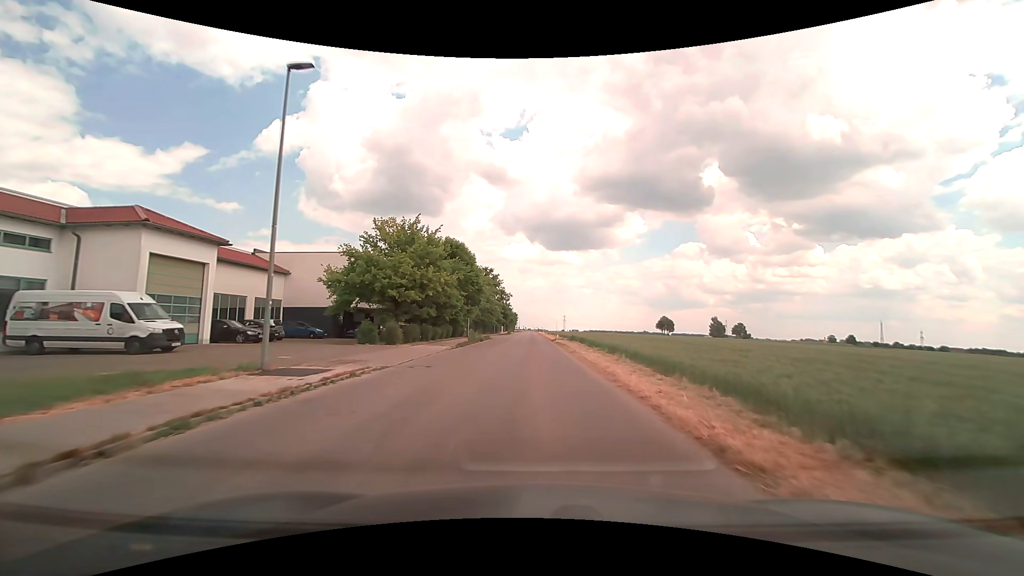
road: unclassified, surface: asphalt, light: Day
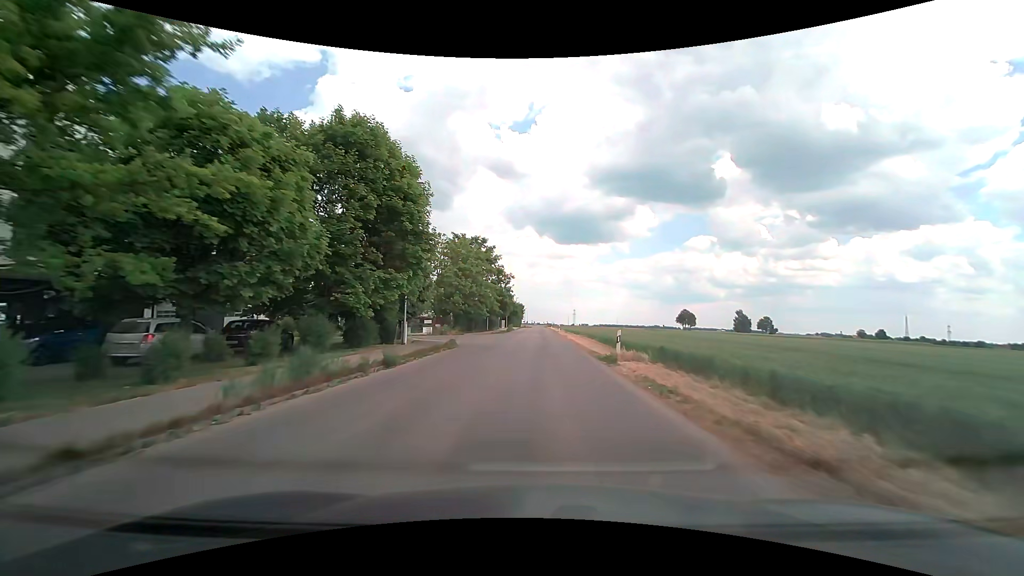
(-0.3, +31.5) m; -1°
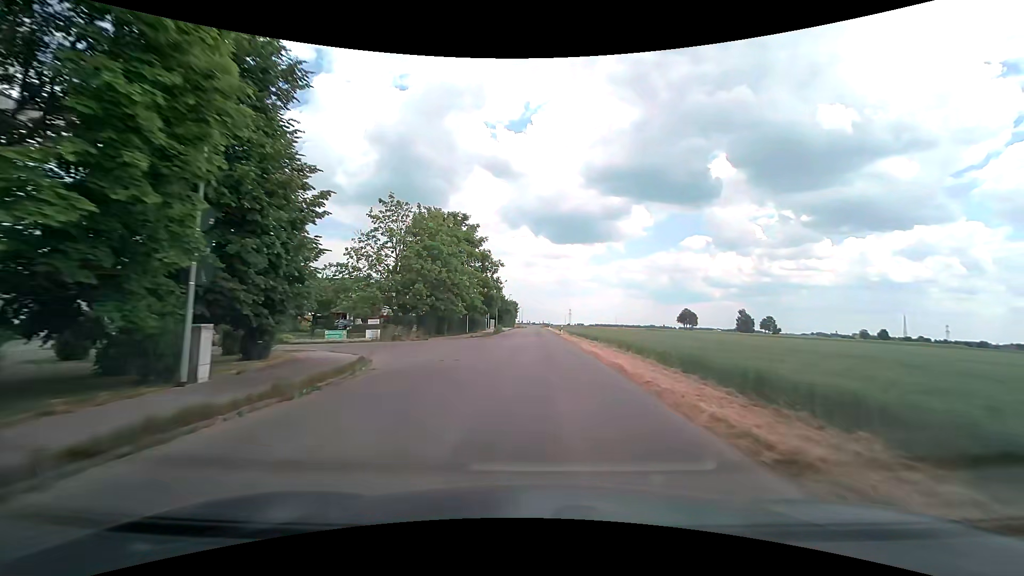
(0.0, +16.2) m; 0°
